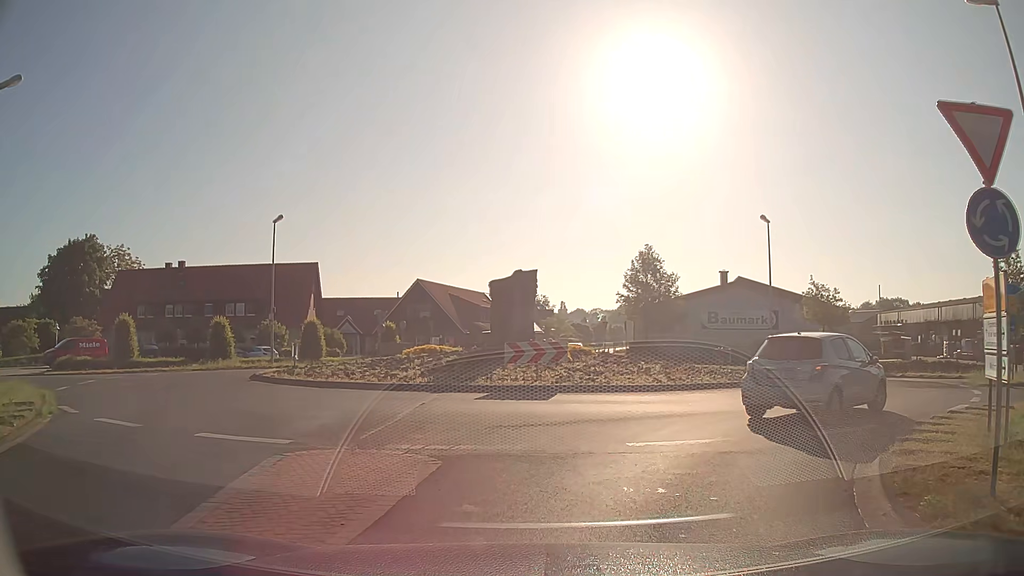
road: secondary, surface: asphalt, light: Day
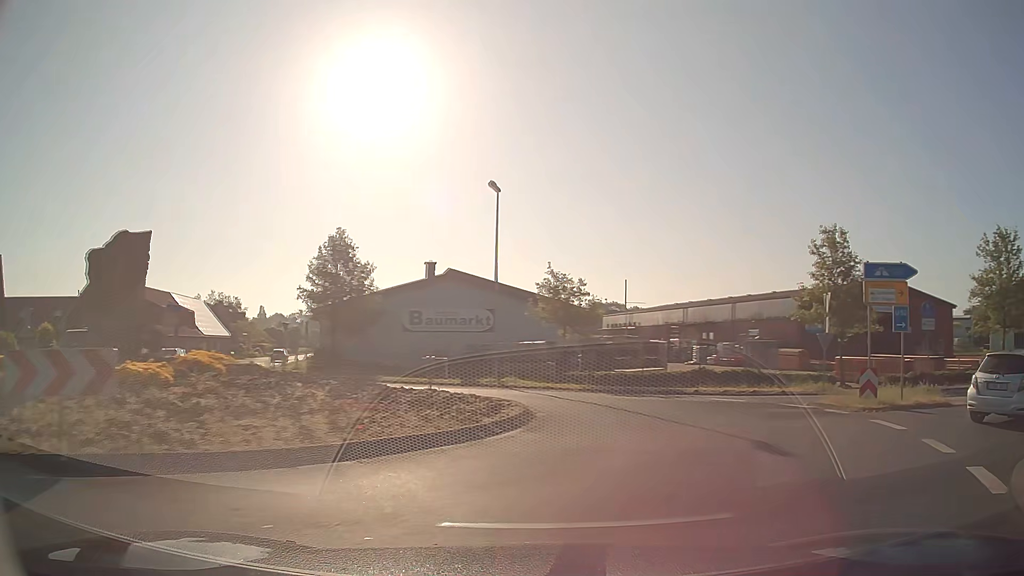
(+1.4, +9.4) m; +24°
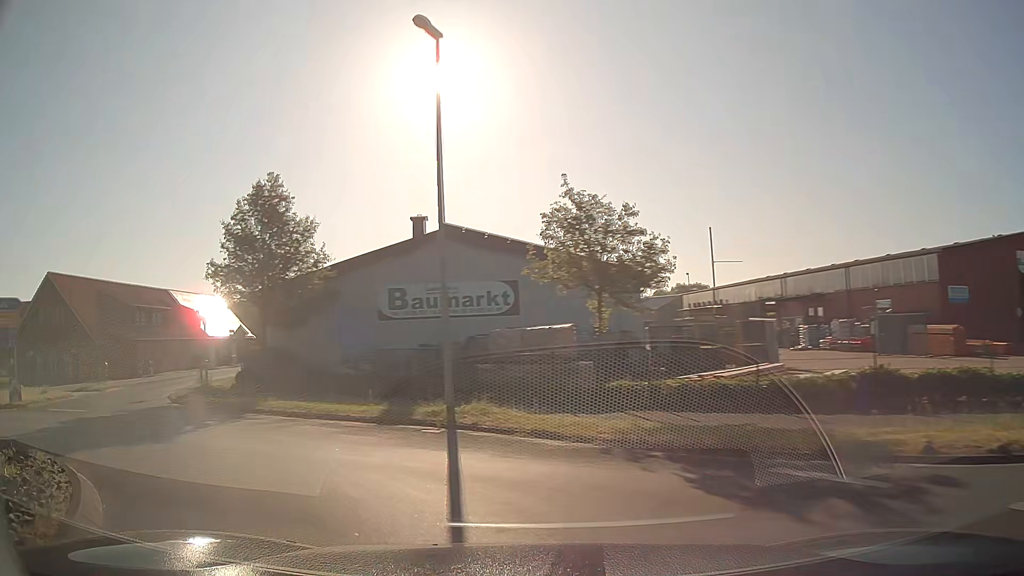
(+2.5, +15.1) m; -5°
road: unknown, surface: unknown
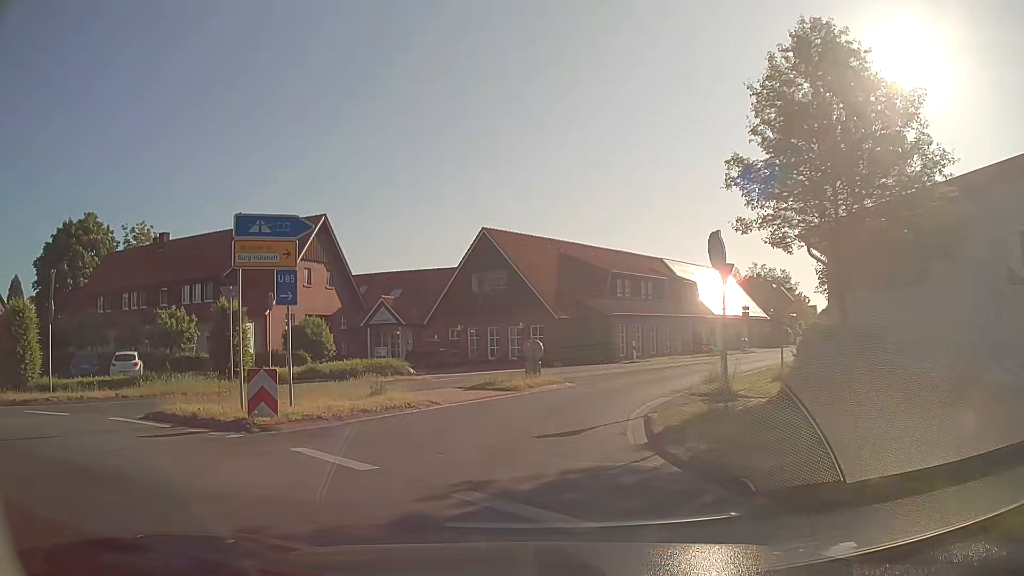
(-5.4, +11.9) m; -43°
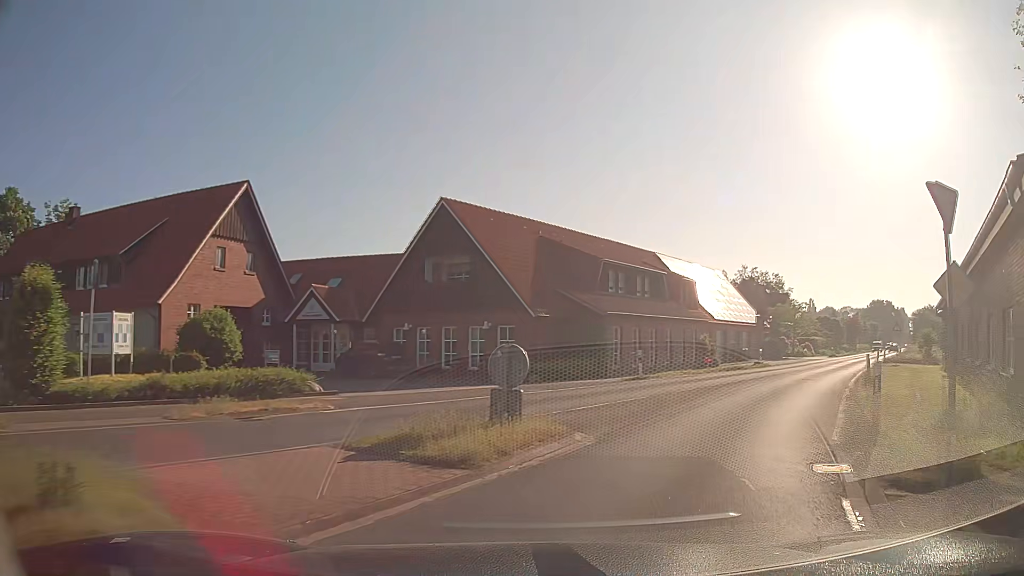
(-0.3, +9.8) m; +1°
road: secondary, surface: asphalt
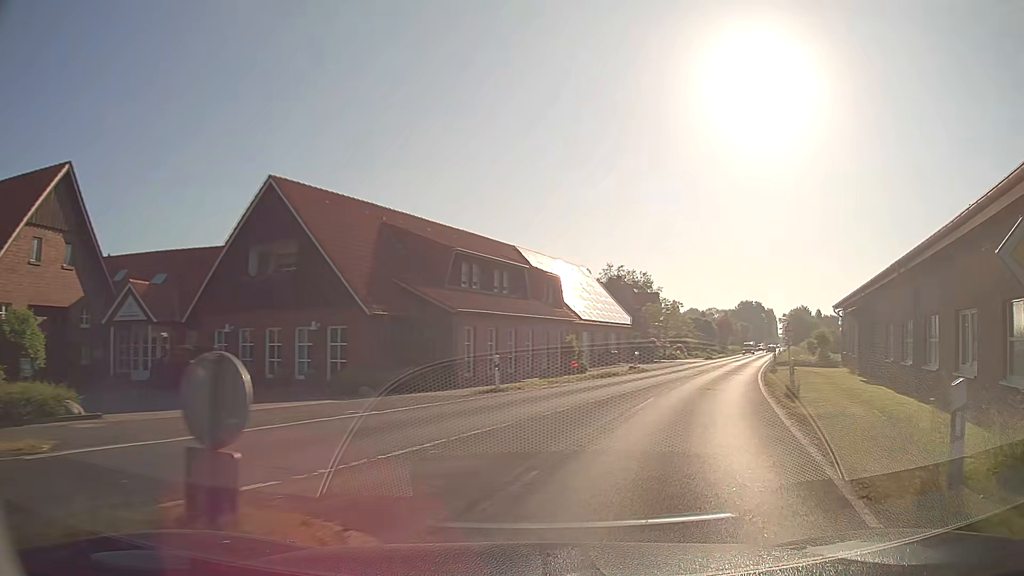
(+0.5, +5.2) m; +12°
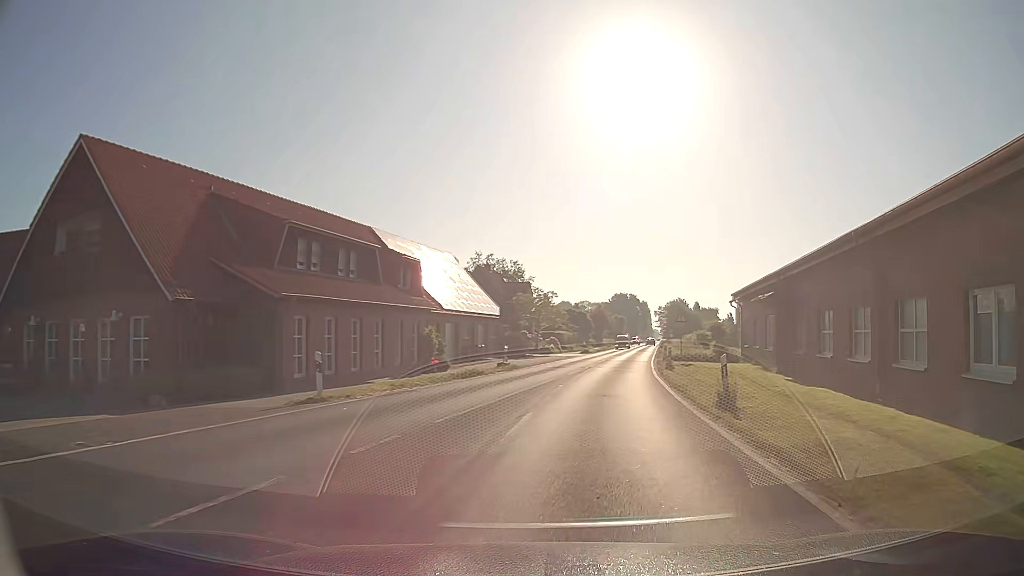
(+0.6, +5.5) m; +12°
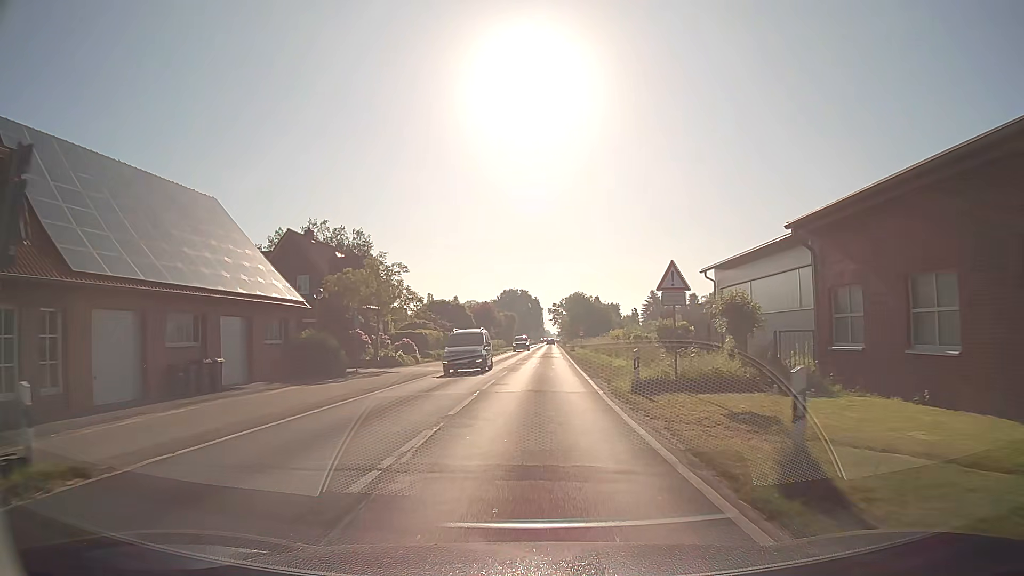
(+3.0, +26.5) m; +9°
(0, +10) (0, +20) (+1, +30) (+1, +40) (+1, +50) (+2, +60) (+2, +70) (+2, +80) (+3, +90) (+3, +100) m
